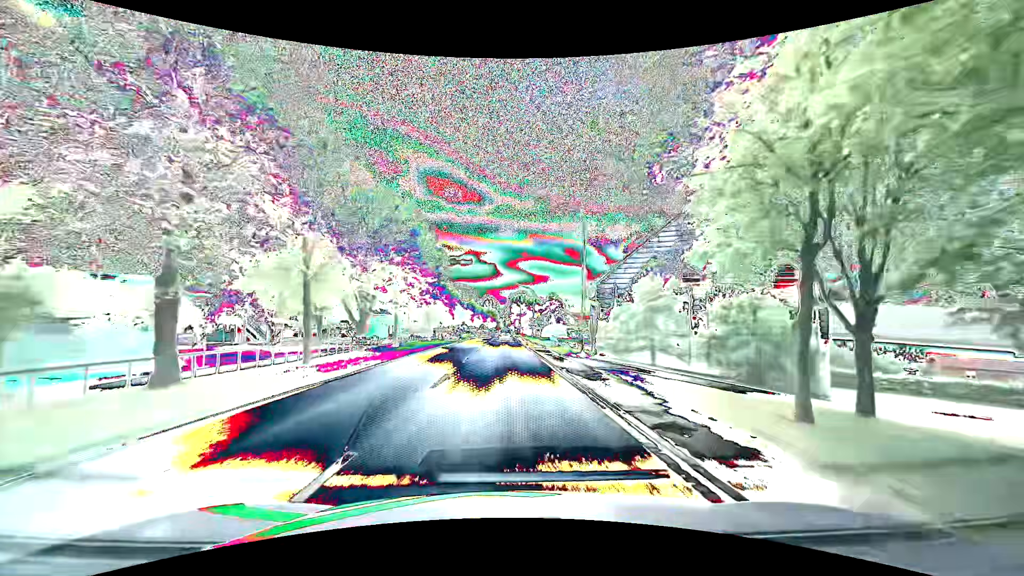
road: primary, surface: asphalt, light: Day
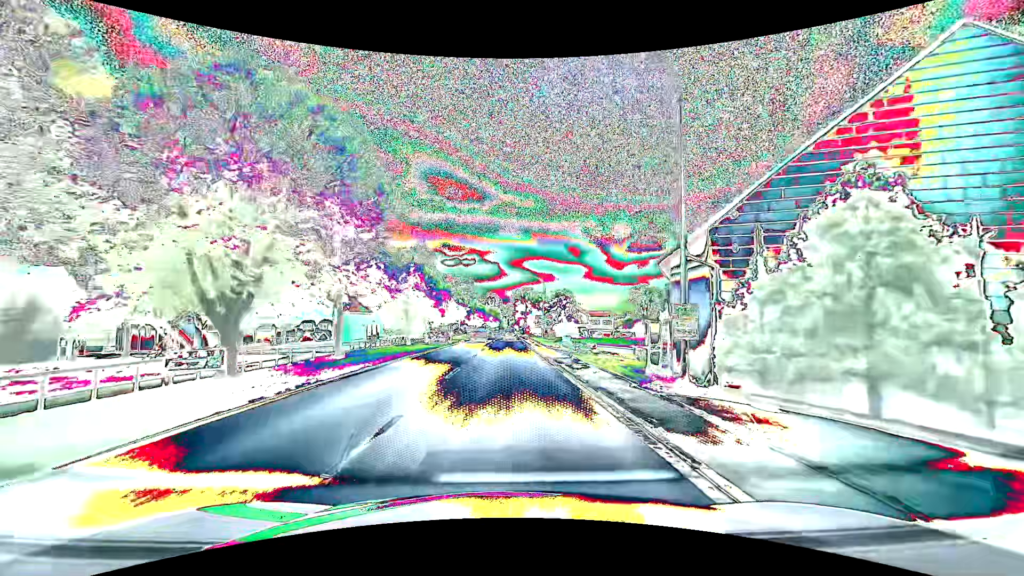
(0.0, +15.8) m; 0°
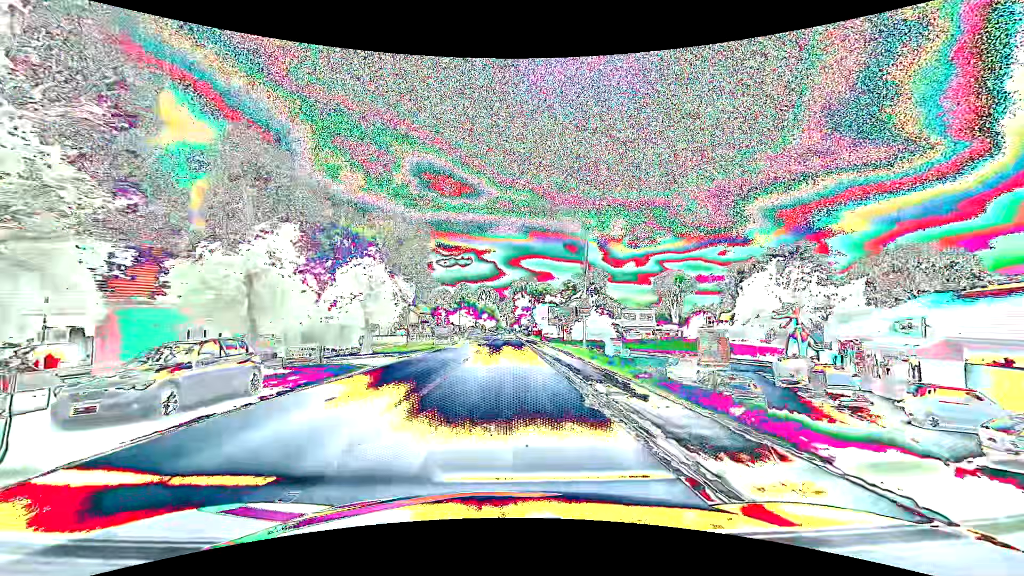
(+0.1, +39.6) m; 0°
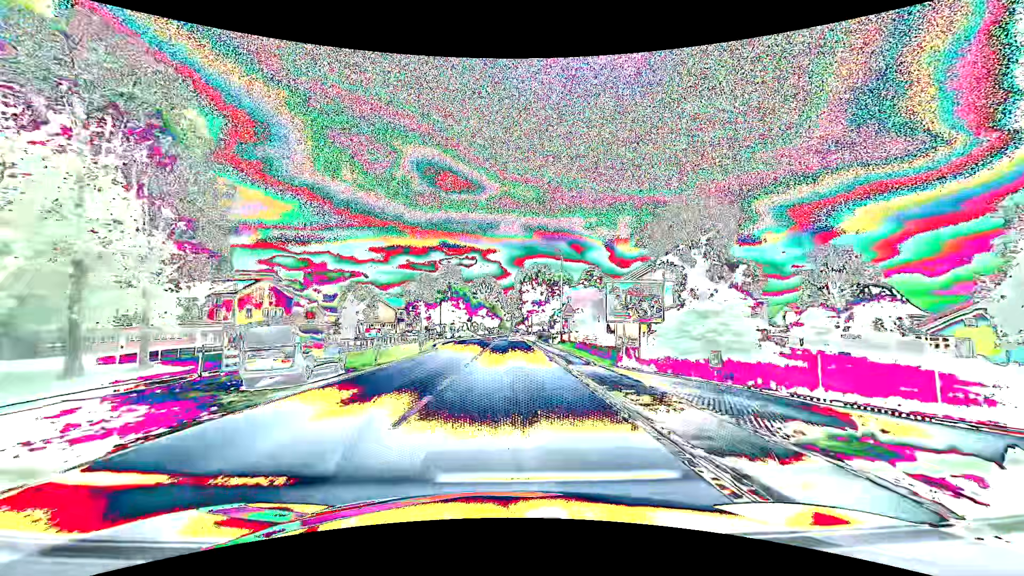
(-0.4, +39.6) m; -1°
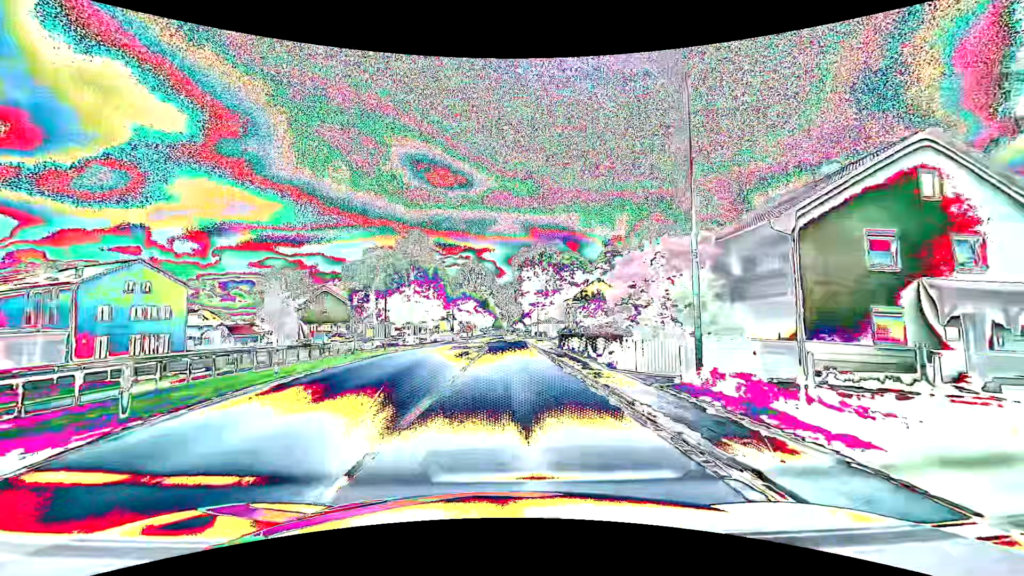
(+0.1, +31.6) m; 0°
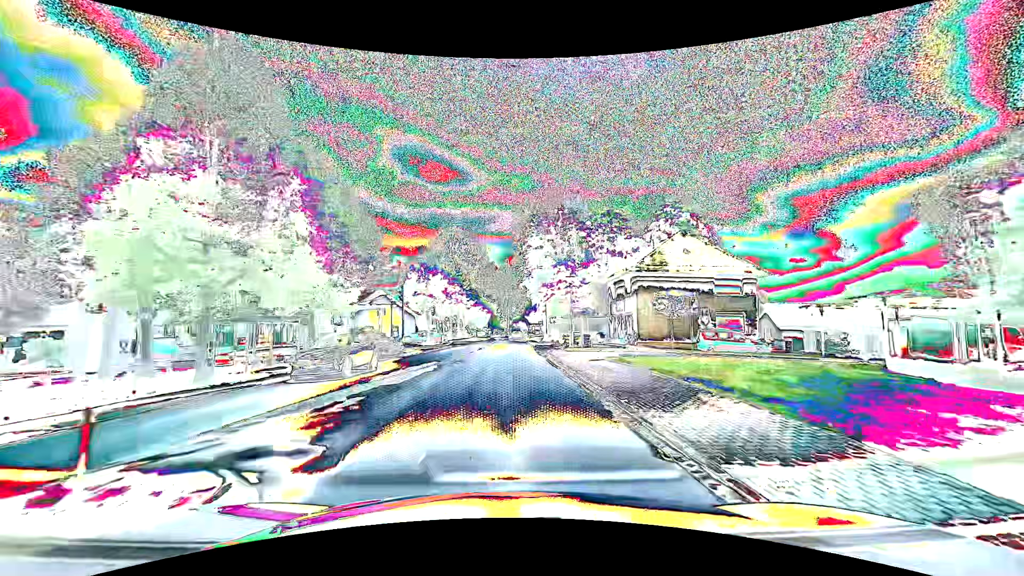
(+0.3, +39.6) m; 0°
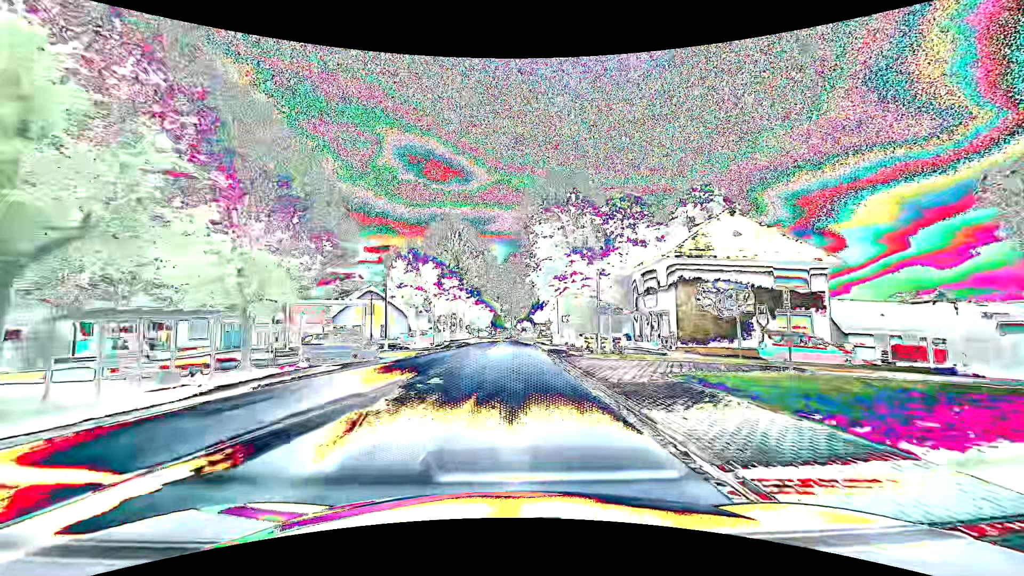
(0.0, +7.9) m; -1°
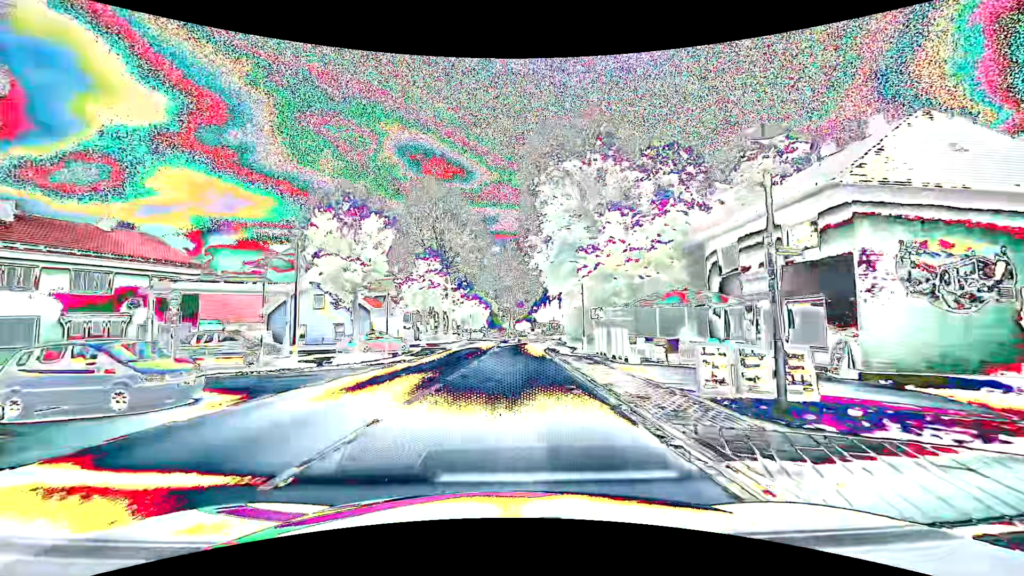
(+0.1, +15.9) m; 0°
(0, +10) (0, +20) (+1, +30) (+1, +40) (+2, +50) (+3, +60) (+3, +70) (+3, +80) (+3, +90) (+3, +100) m
